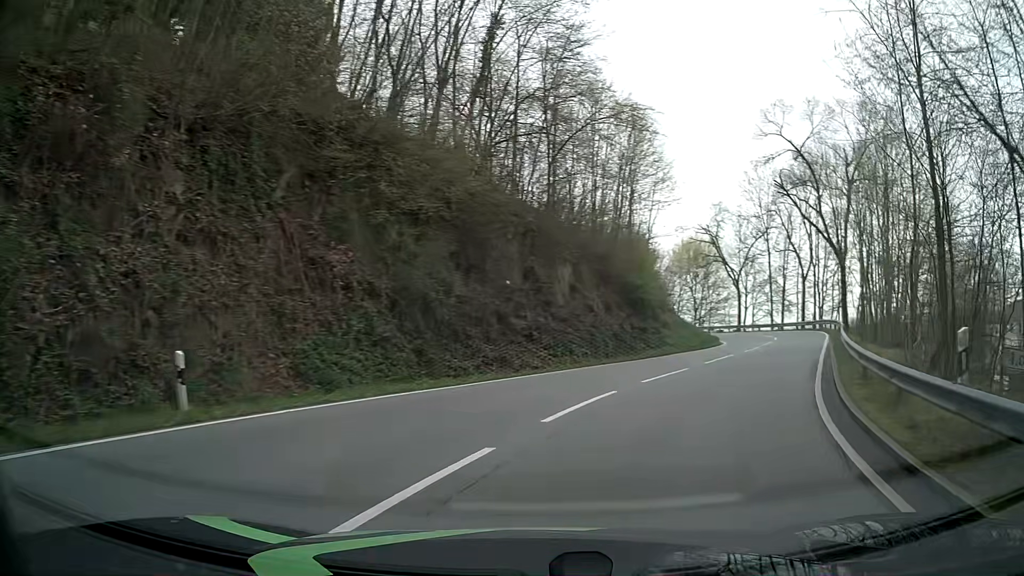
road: tertiary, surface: asphalt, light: Day
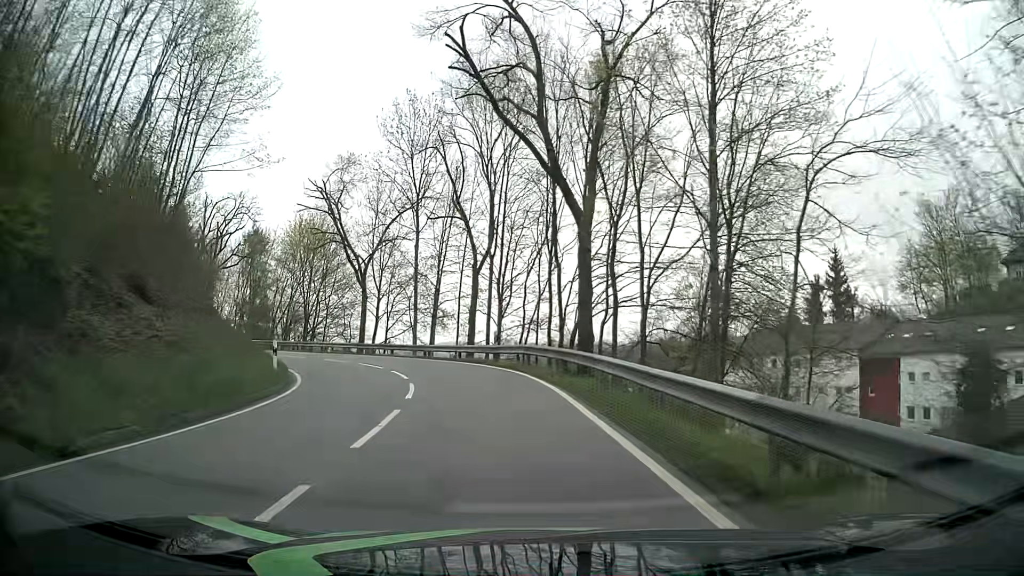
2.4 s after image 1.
(+7.8, +23.5) m; +29°
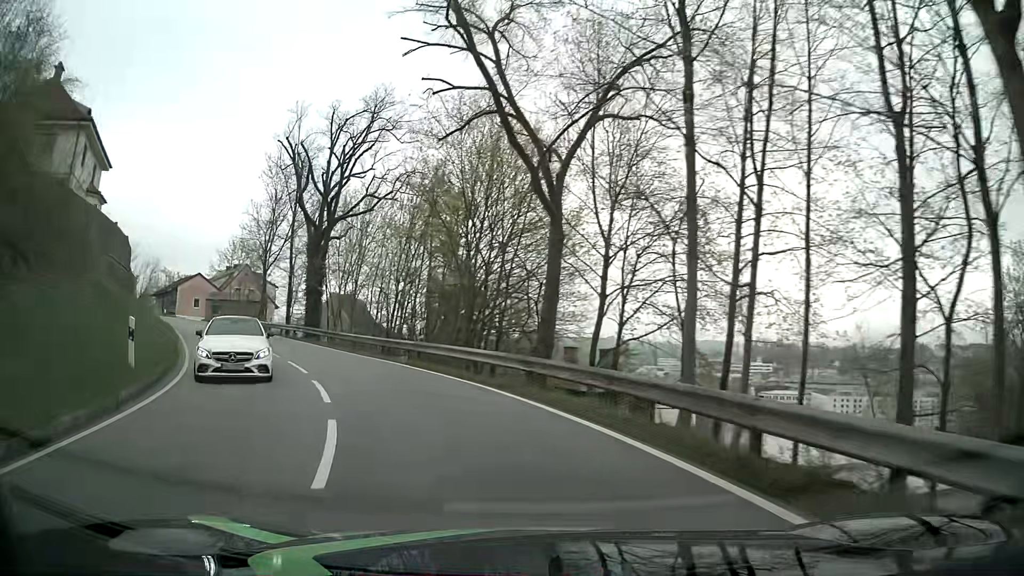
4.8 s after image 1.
(-3.9, +26.0) m; -21°
(-1, +10) (-5, +19) (-9, +28) (-15, +36) (-20, +45) (-26, +53) (-33, +60) (-41, +67) (-49, +72) (-58, +77) m
